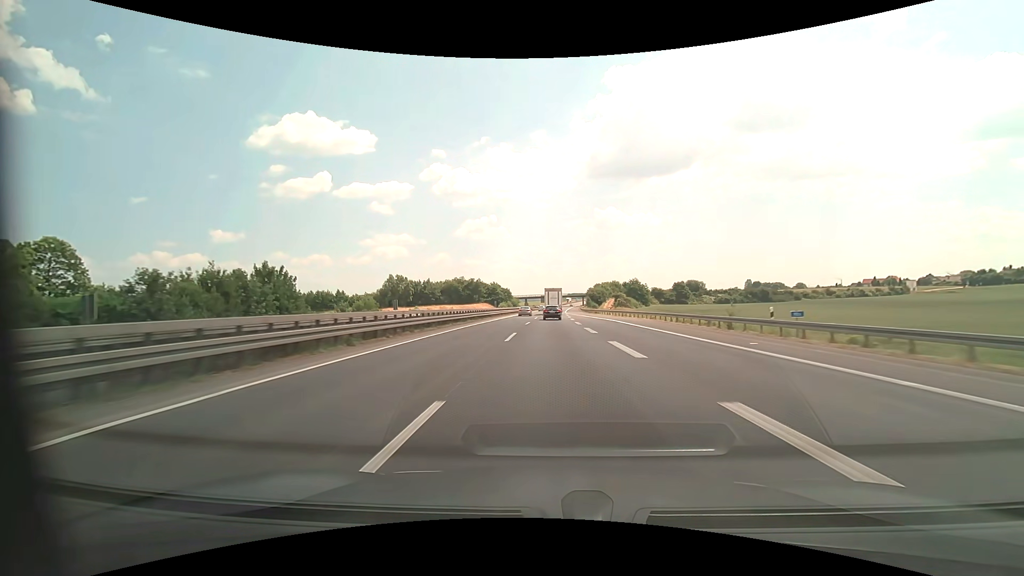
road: motorway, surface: asphalt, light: Day
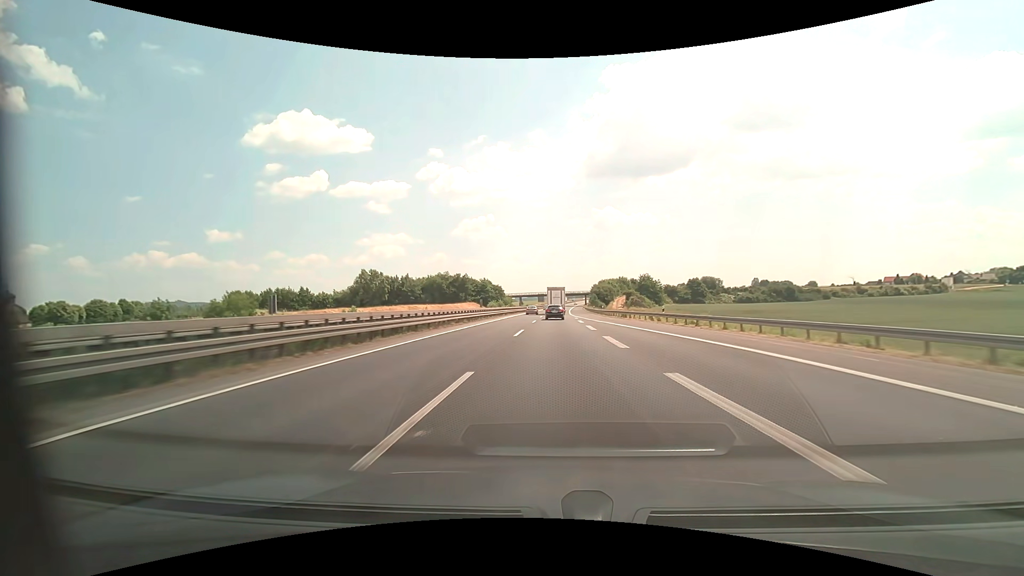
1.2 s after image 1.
(+0.1, +32.9) m; 0°
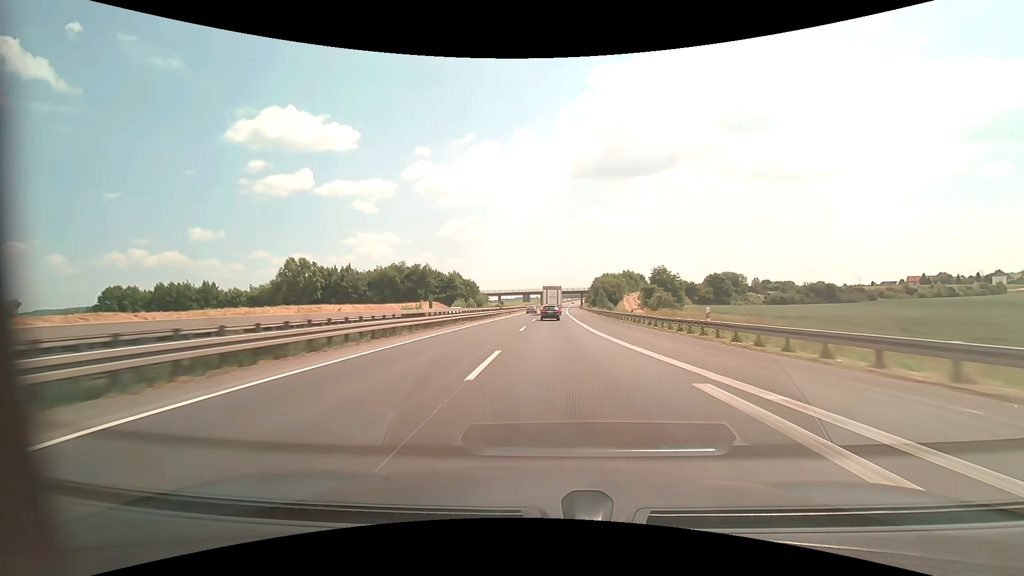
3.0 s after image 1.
(+0.5, +49.3) m; +1°
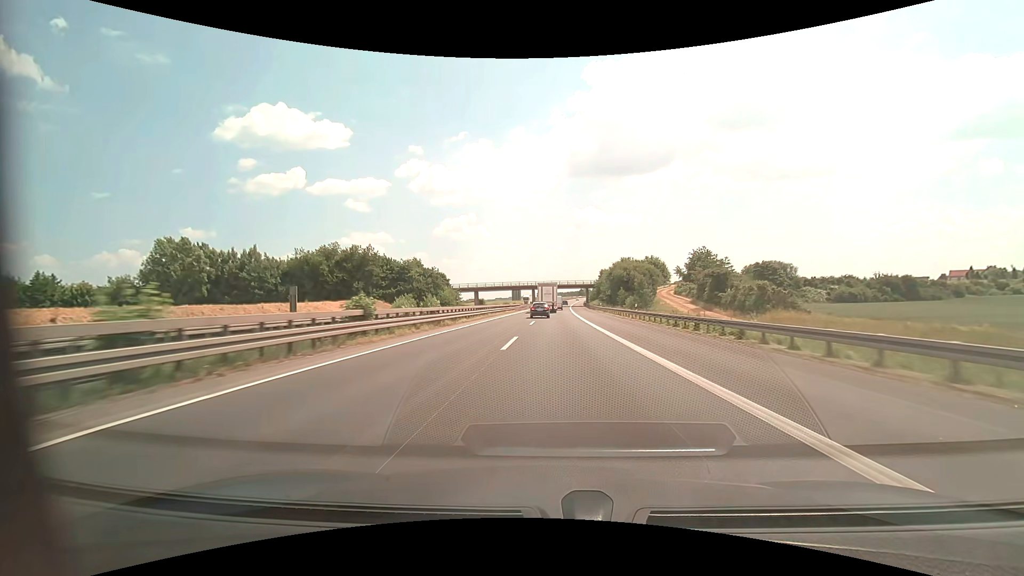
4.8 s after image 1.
(+0.3, +48.3) m; +1°
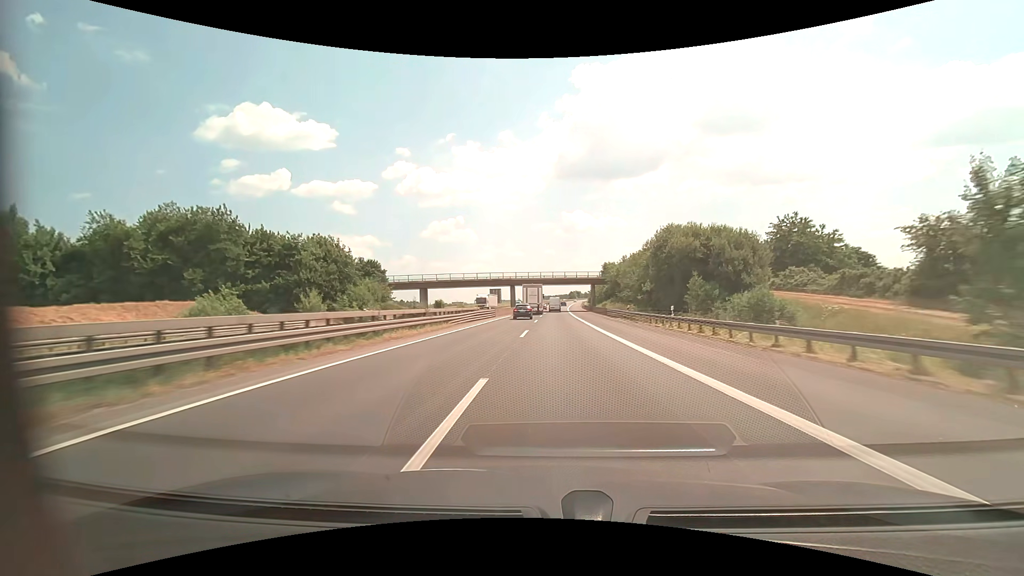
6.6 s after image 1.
(+0.4, +47.2) m; +1°
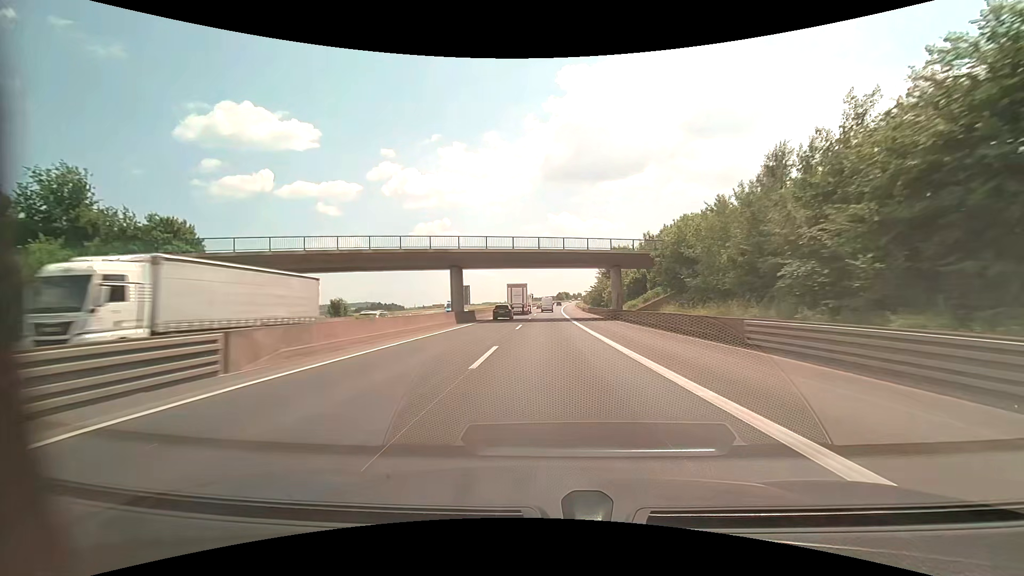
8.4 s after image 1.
(+0.8, +46.5) m; +2°
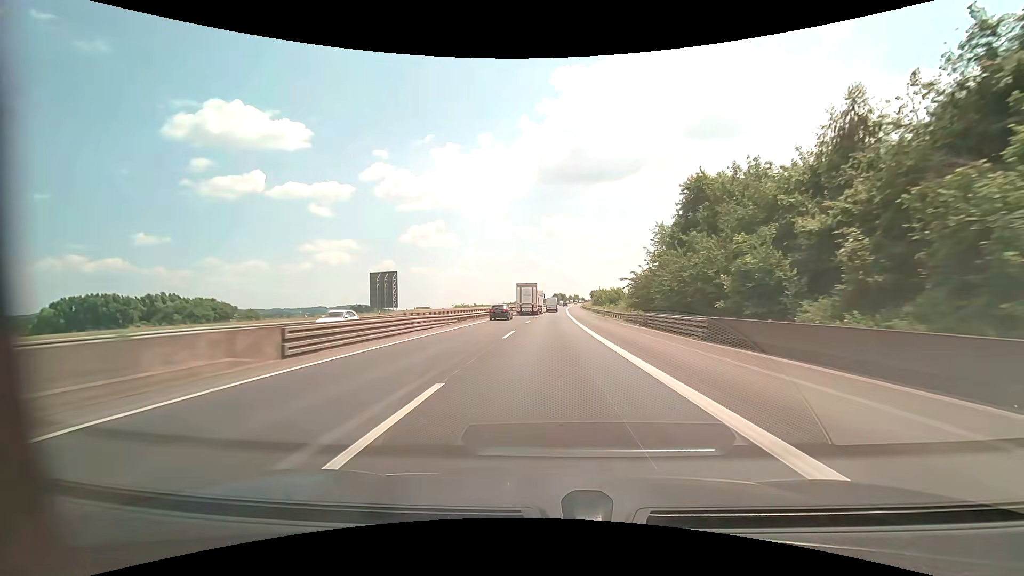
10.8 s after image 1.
(+0.3, +62.1) m; +1°
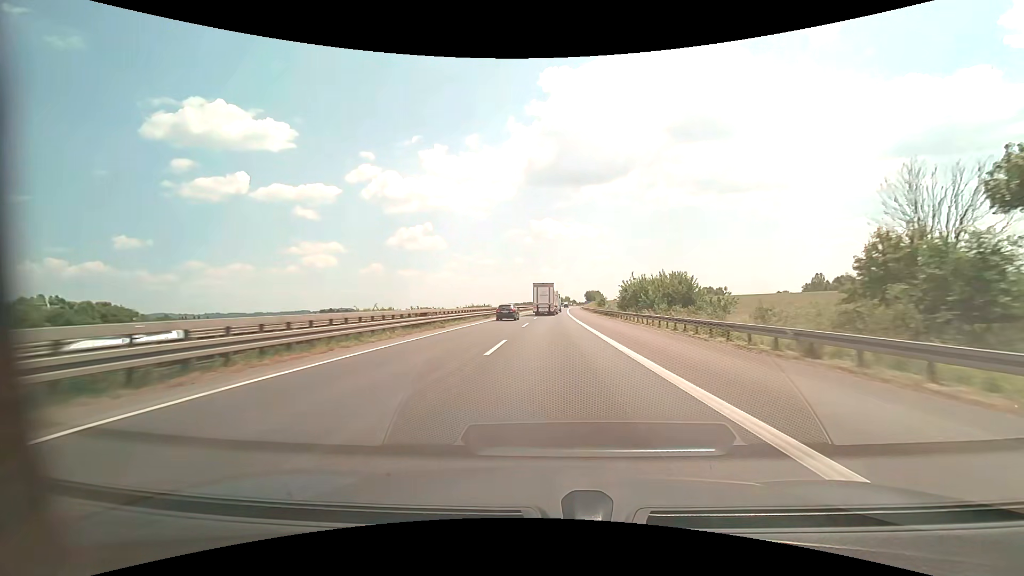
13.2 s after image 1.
(+0.7, +61.1) m; +1°
(0, +10) (0, +20) (0, +30) (+1, +40) (+1, +50) (+1, +60) (+1, +70) (+2, +80) (+2, +90) (+2, +100) m
